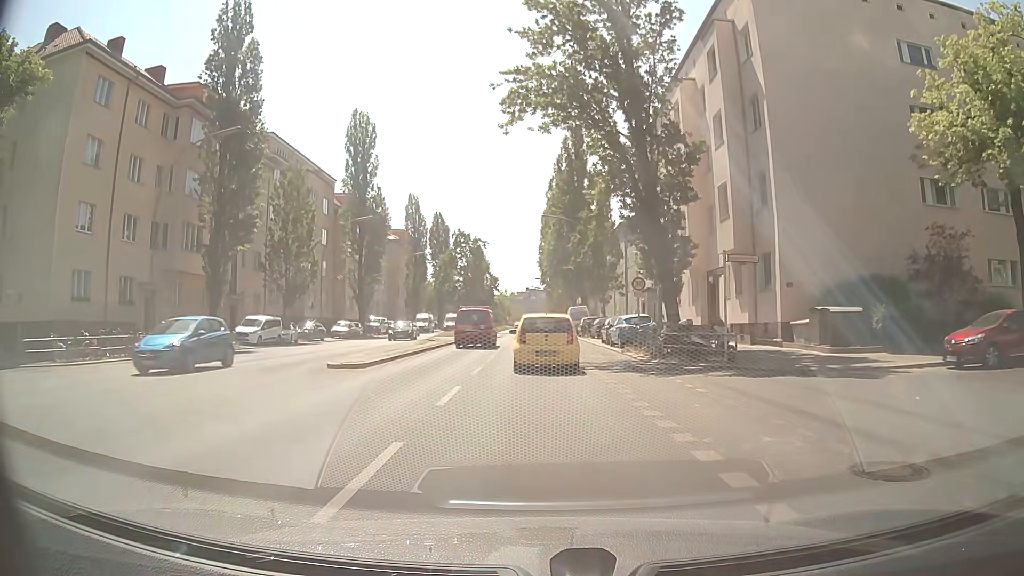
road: secondary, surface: asphalt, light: Day
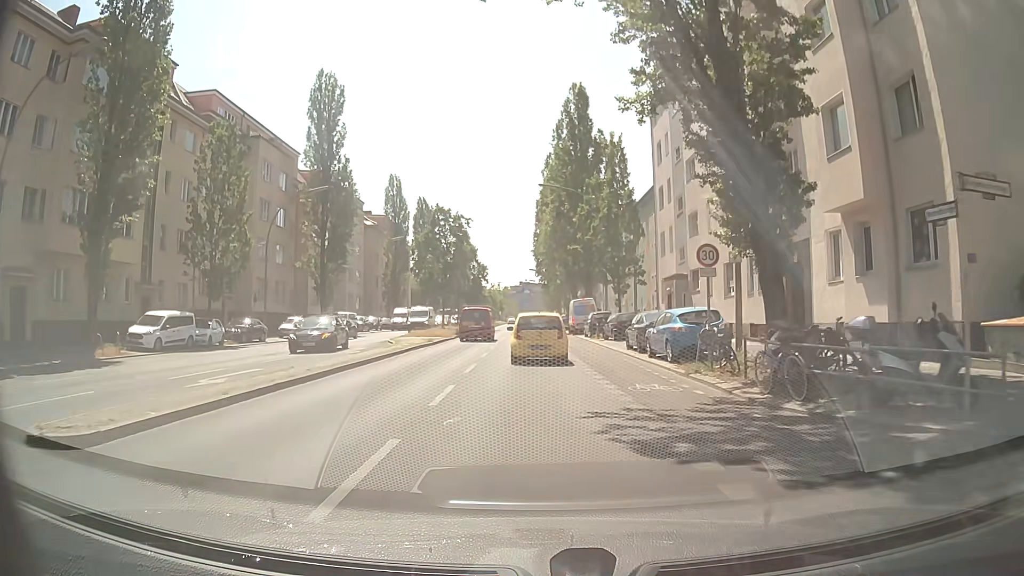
(+0.2, +11.8) m; +1°
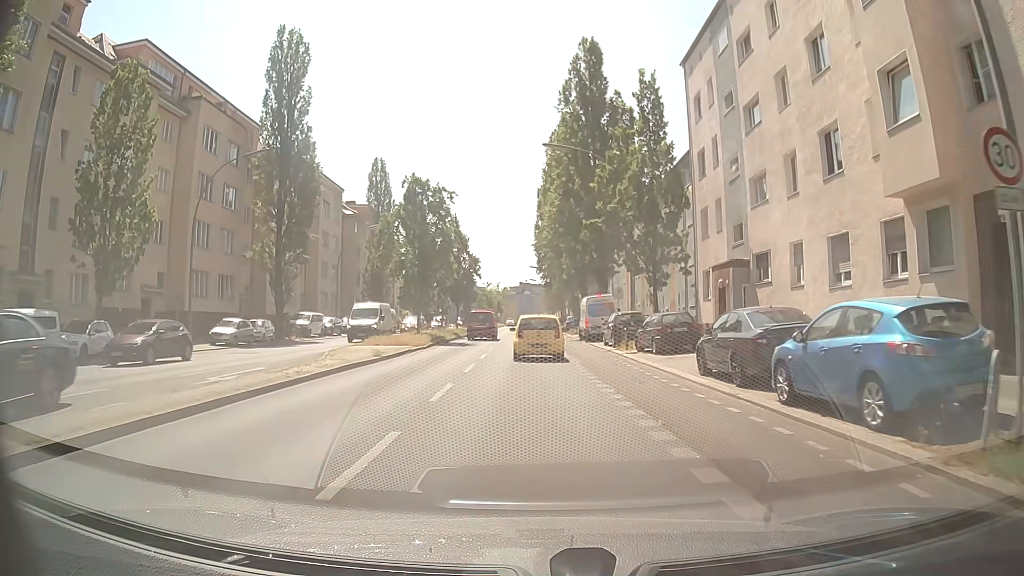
(0.0, +11.6) m; +1°
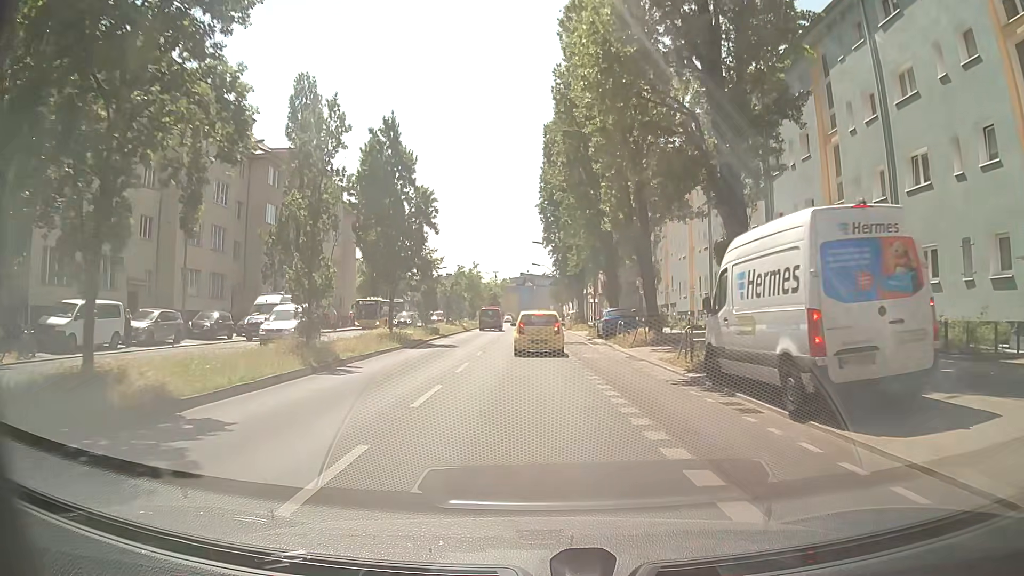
(-0.4, +31.4) m; -2°
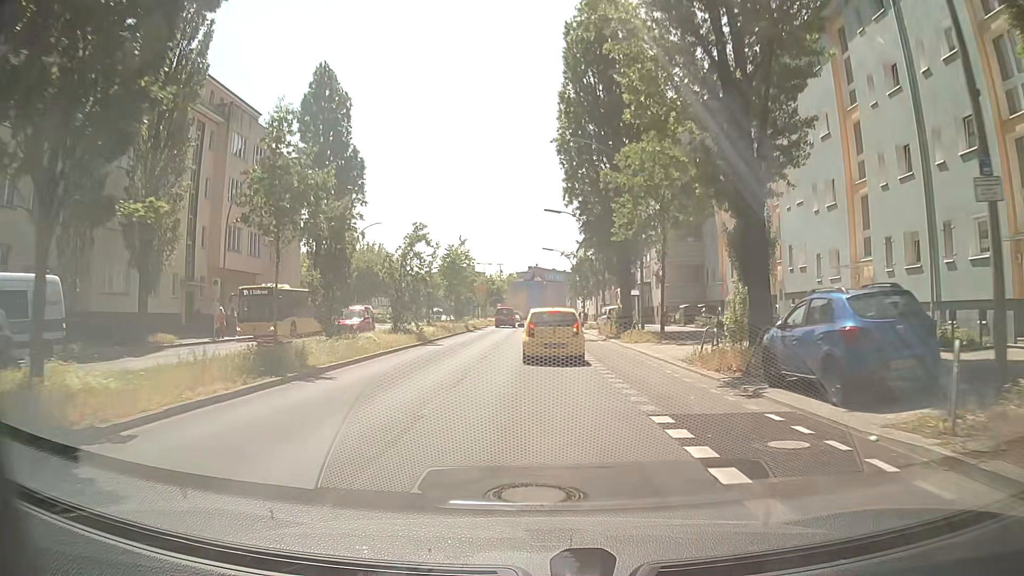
(+0.1, +25.0) m; 0°
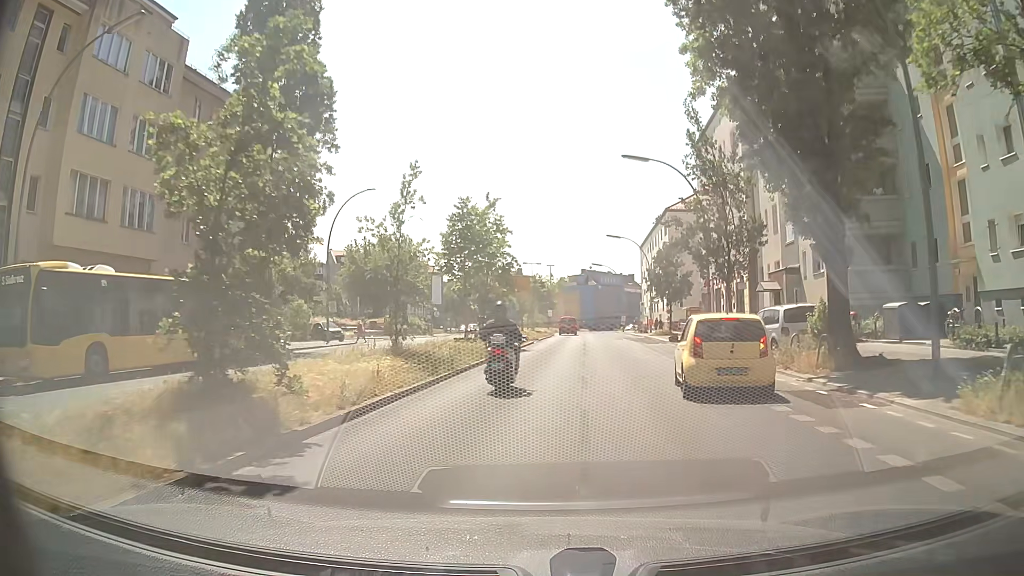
(-1.1, +22.5) m; -4°
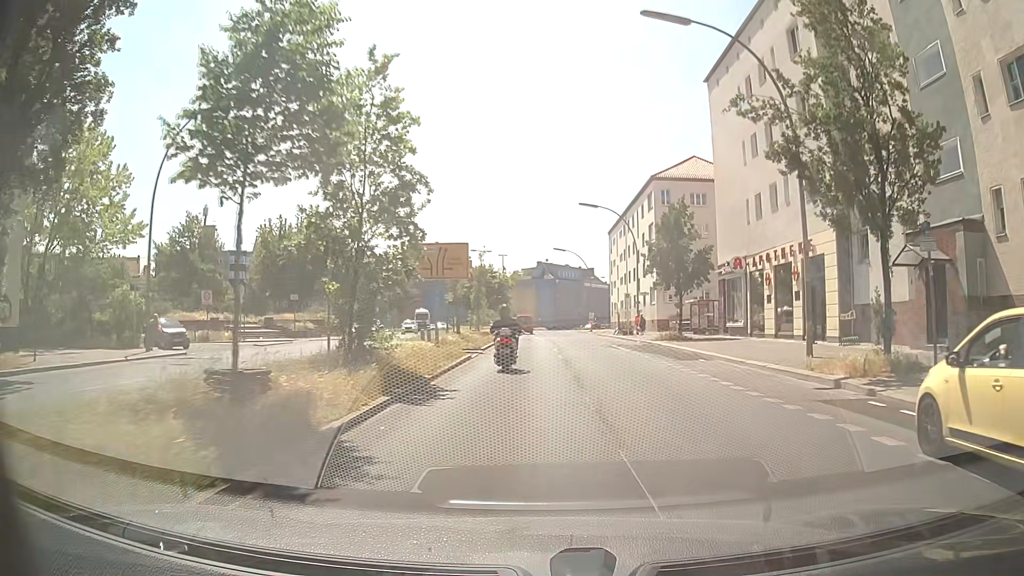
(+0.6, +18.6) m; +3°
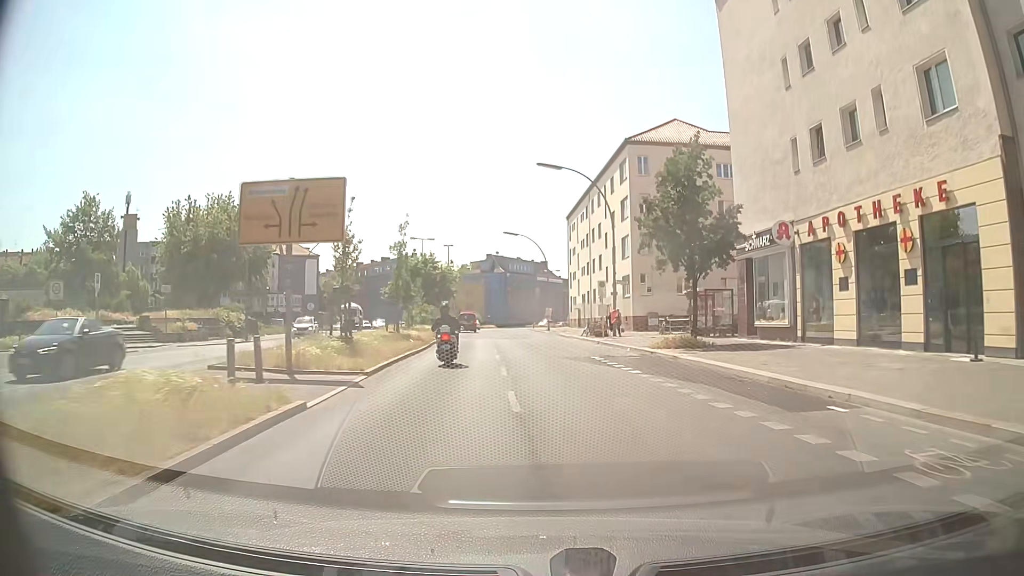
(+0.7, +13.0) m; +4°
